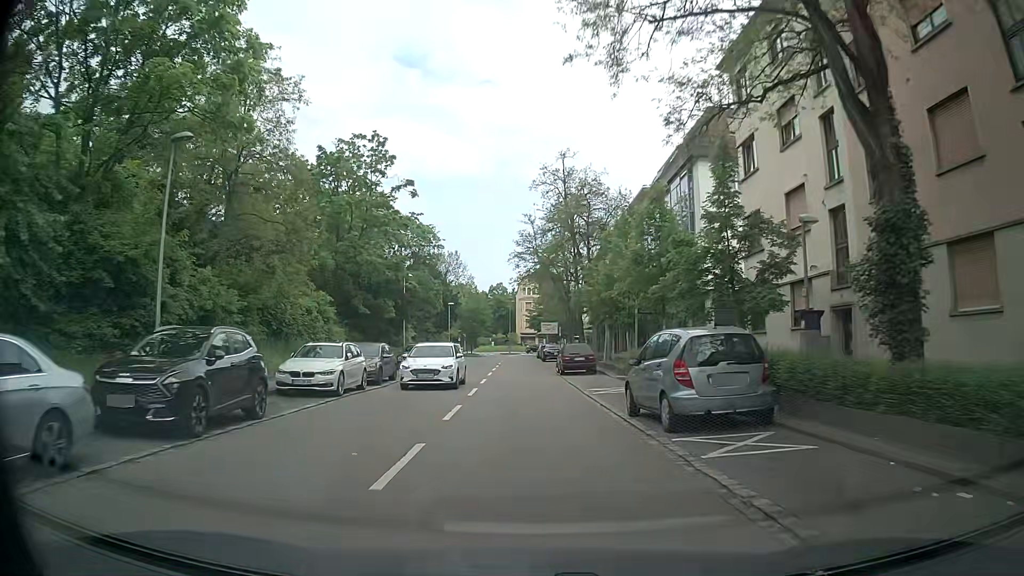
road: tertiary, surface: asphalt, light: Day
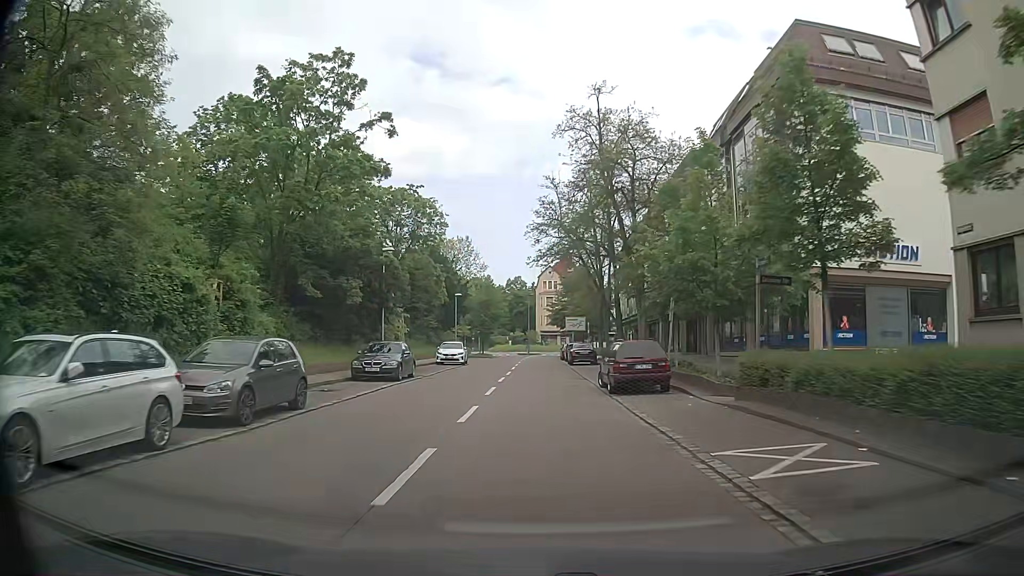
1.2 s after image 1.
(-0.4, +12.8) m; -3°
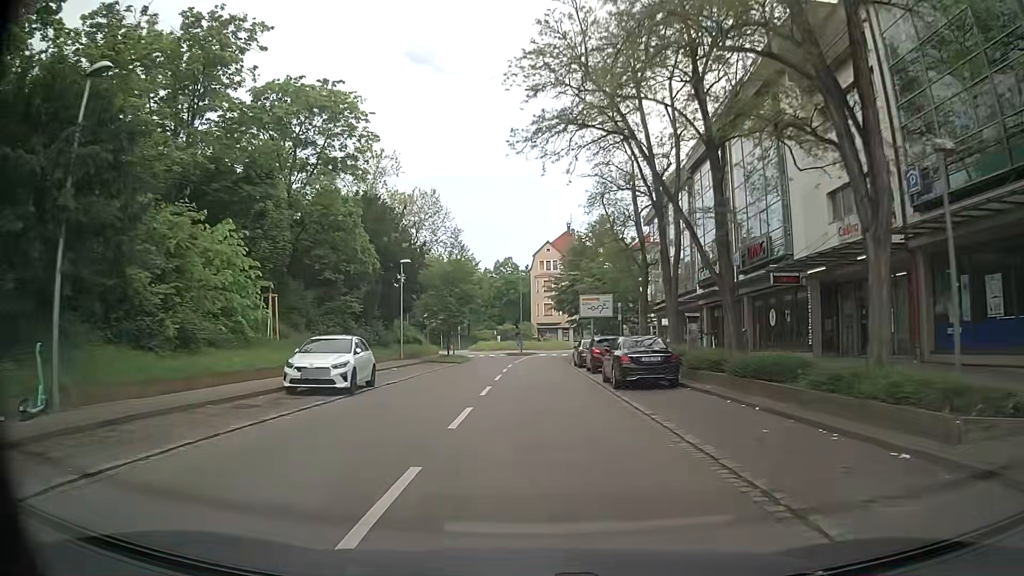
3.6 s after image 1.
(+0.4, +25.8) m; +2°
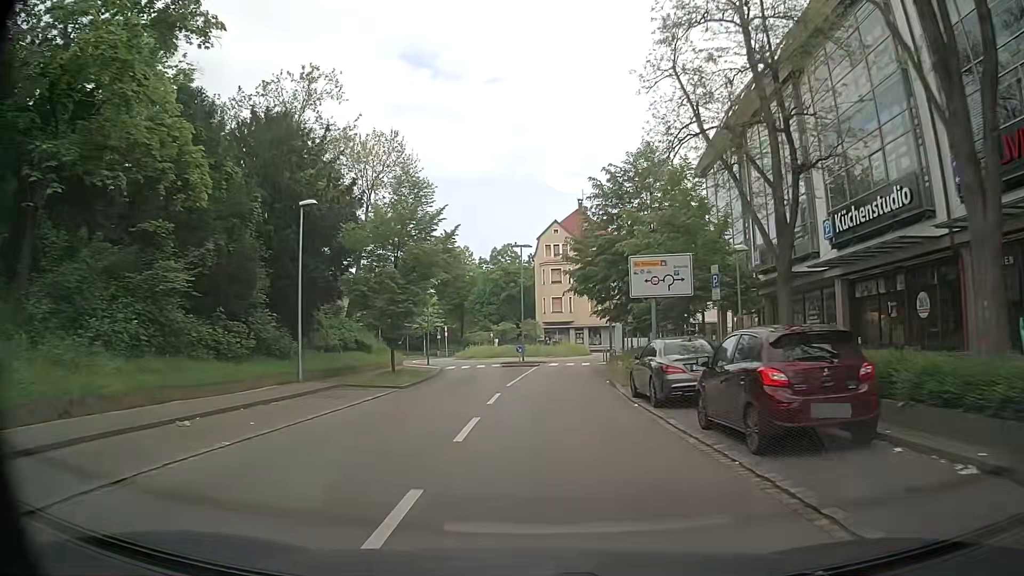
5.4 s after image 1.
(-0.6, +19.2) m; -2°
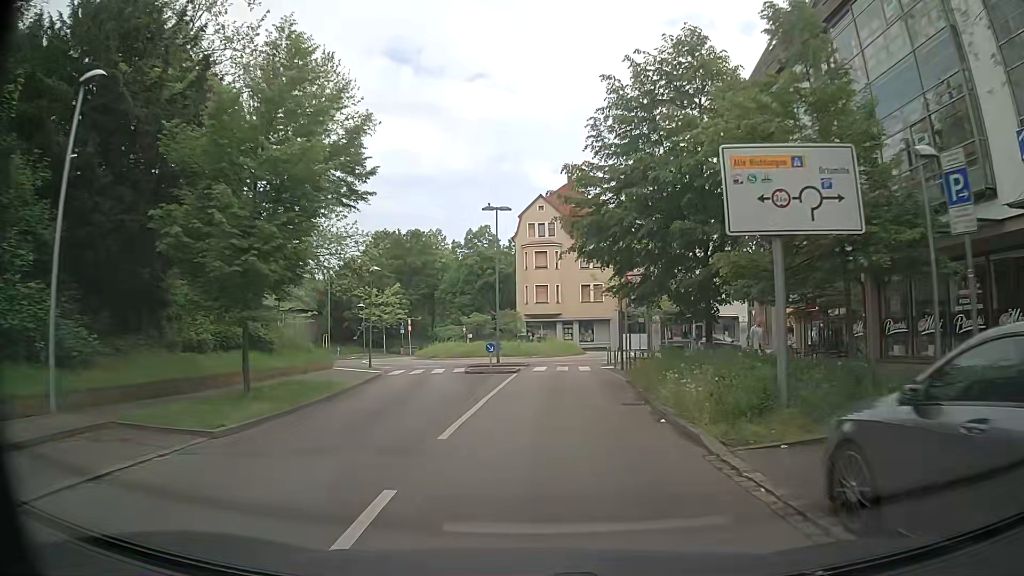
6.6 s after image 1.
(+0.2, +12.2) m; +2°
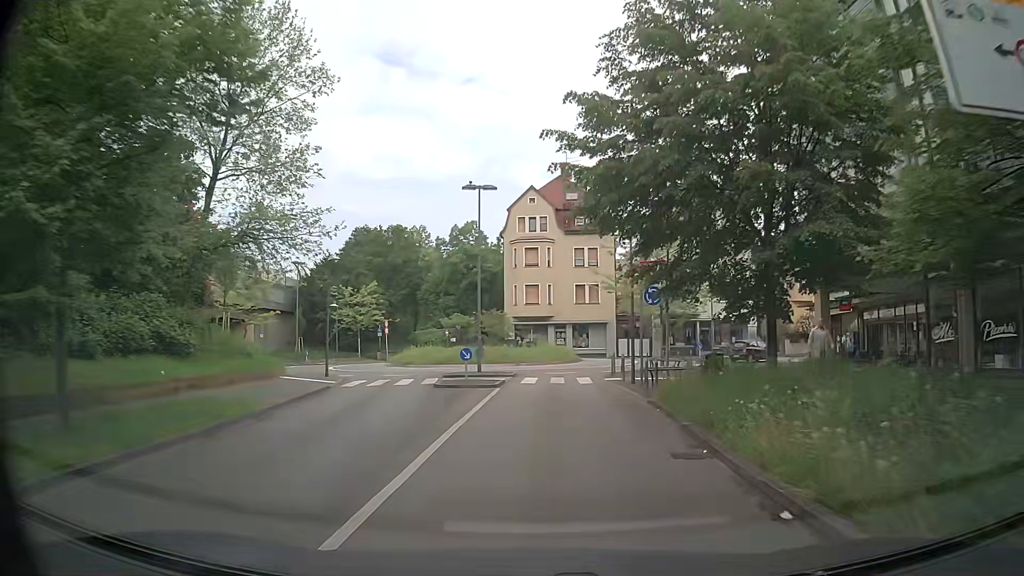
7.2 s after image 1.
(+0.1, +5.8) m; +1°
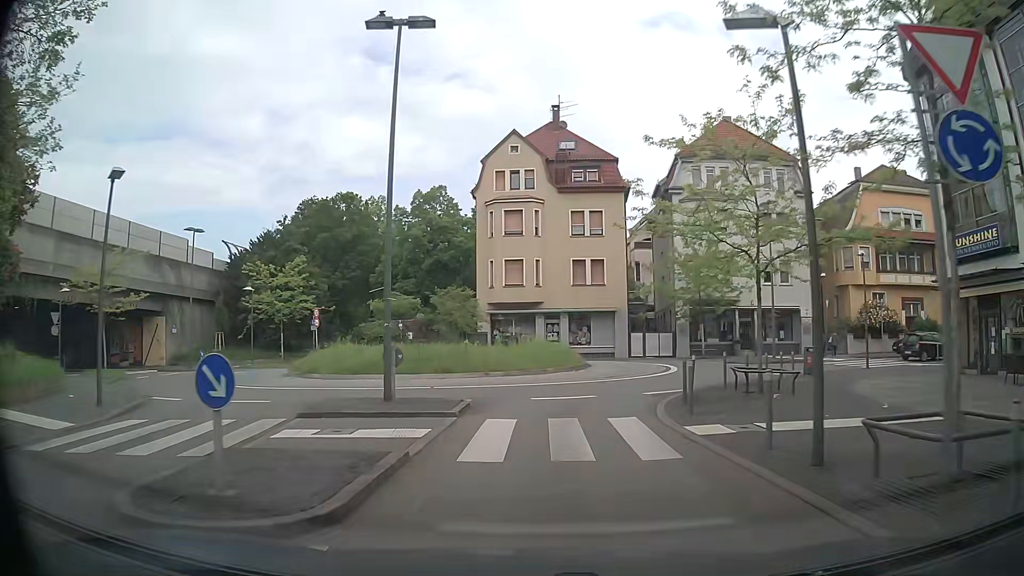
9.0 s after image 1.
(+0.3, +15.5) m; +1°
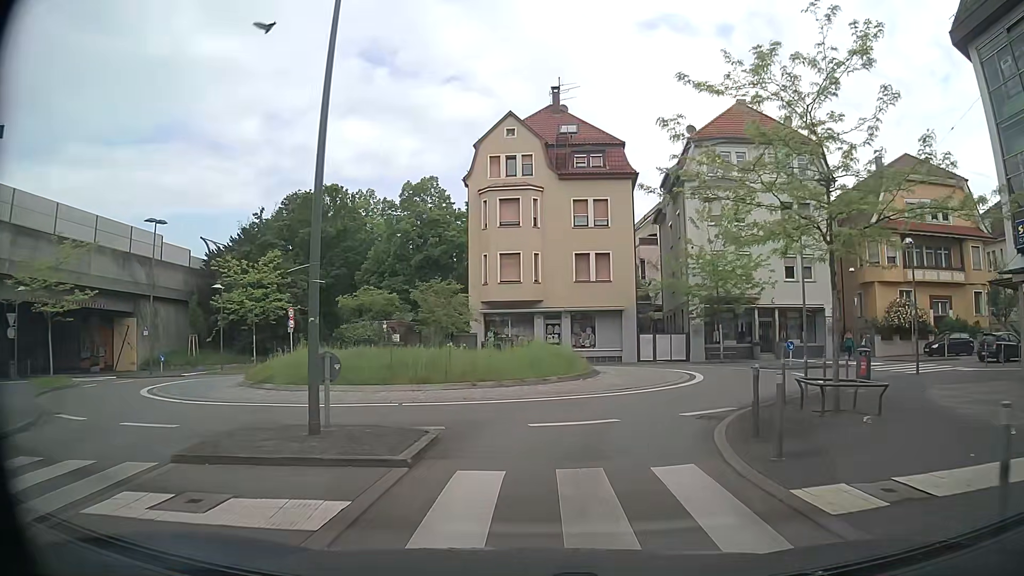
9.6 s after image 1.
(+0.1, +4.3) m; 0°
(+1, +10) (+5, +19) (+7, +28) (0, +36) (-10, +36) (-20, +35) (-29, +37) (-39, +39) (-49, +40) (-59, +40) m
